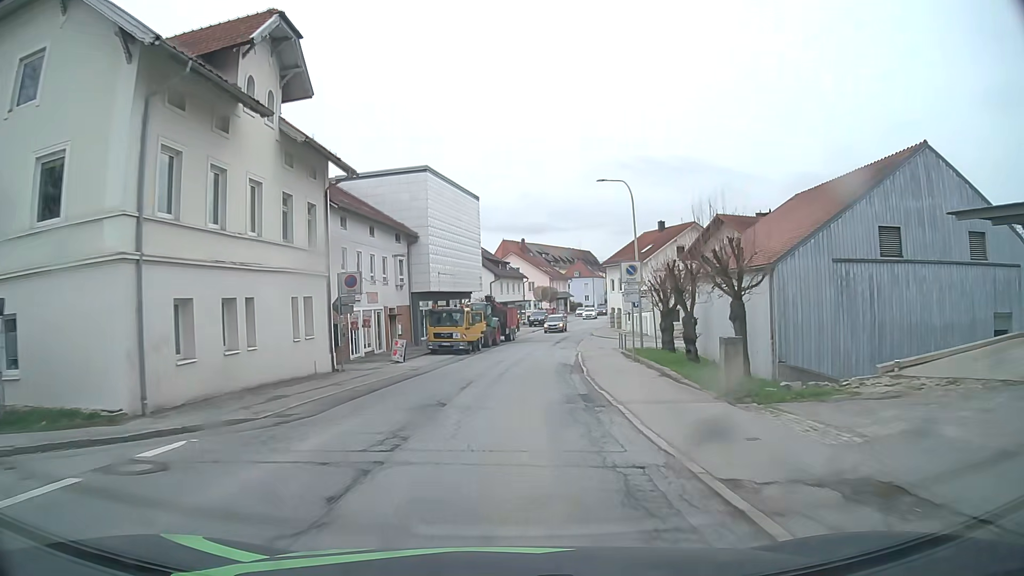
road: secondary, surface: asphalt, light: Day
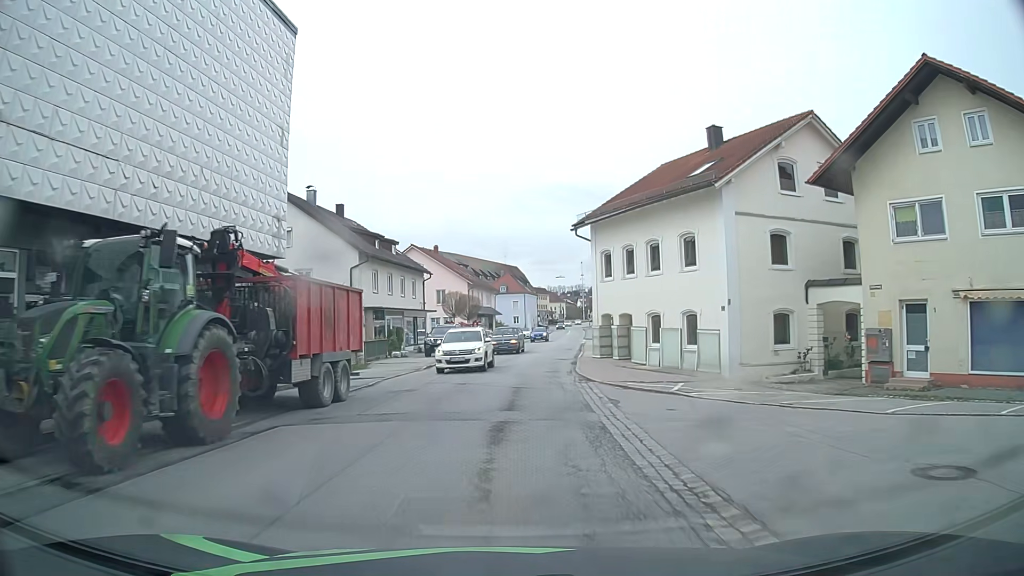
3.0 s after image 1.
(+2.2, +37.7) m; +6°
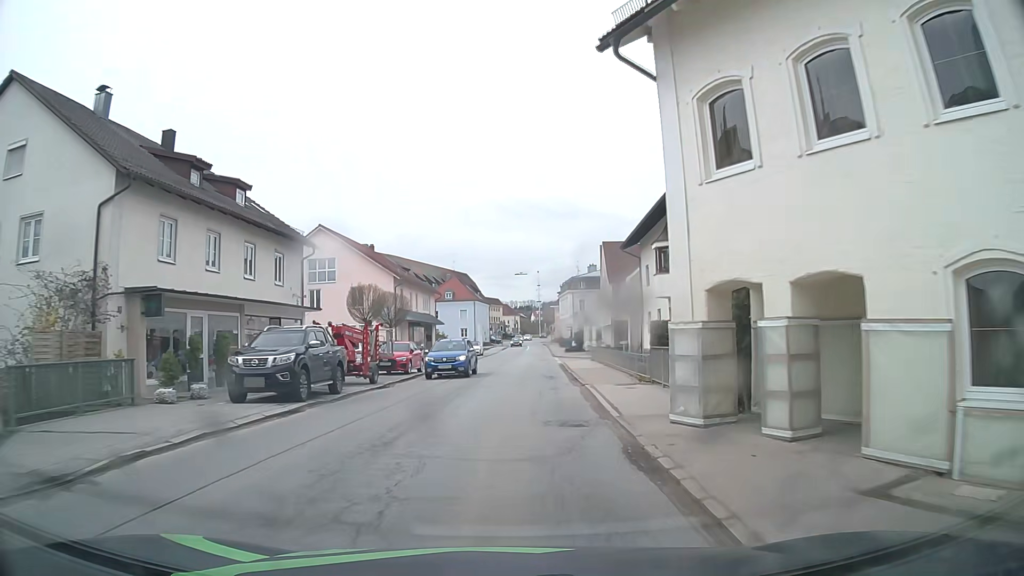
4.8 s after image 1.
(+0.9, +22.0) m; +4°
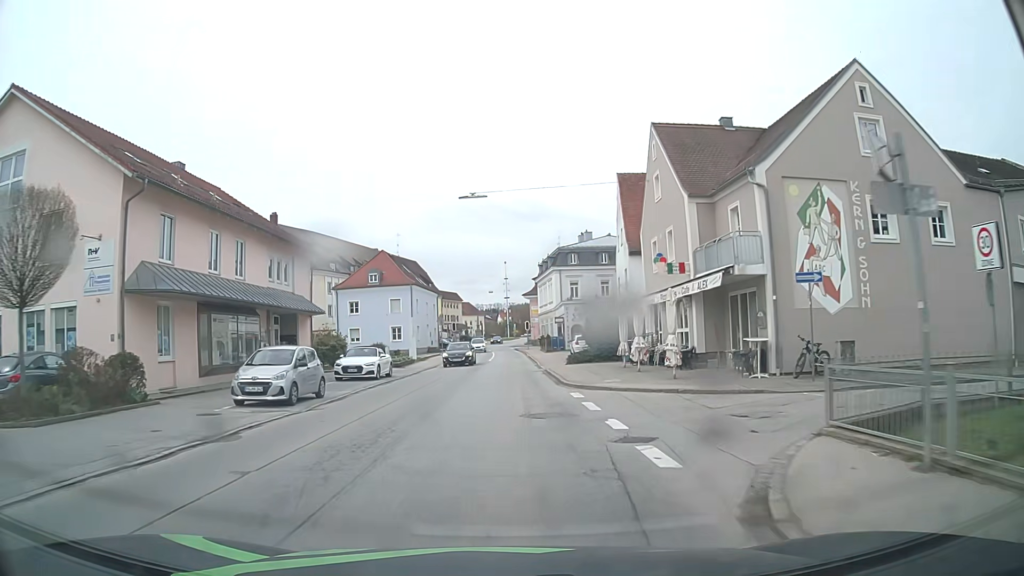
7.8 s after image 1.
(+1.6, +37.2) m; +3°
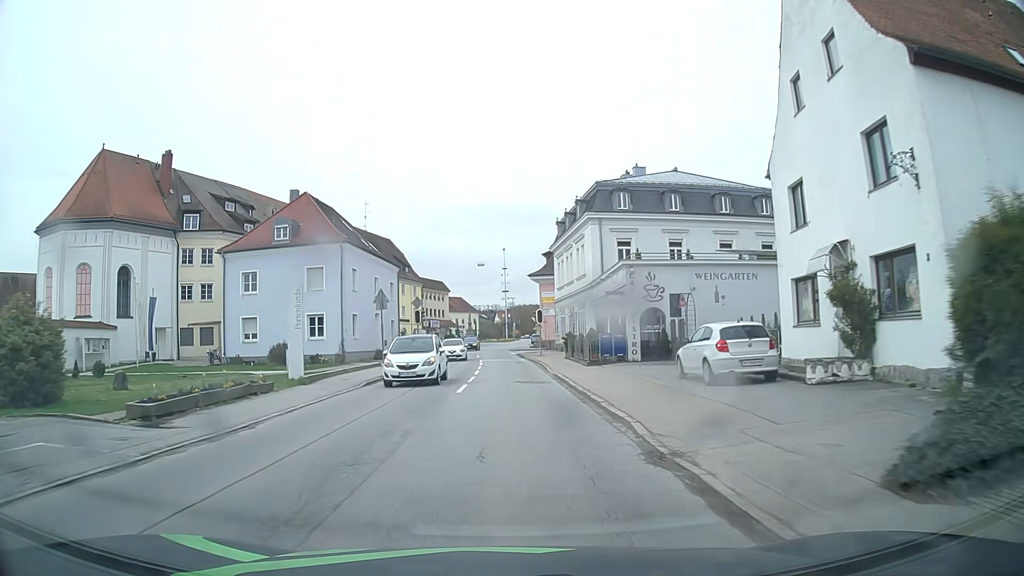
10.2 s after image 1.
(-0.1, +31.3) m; 0°
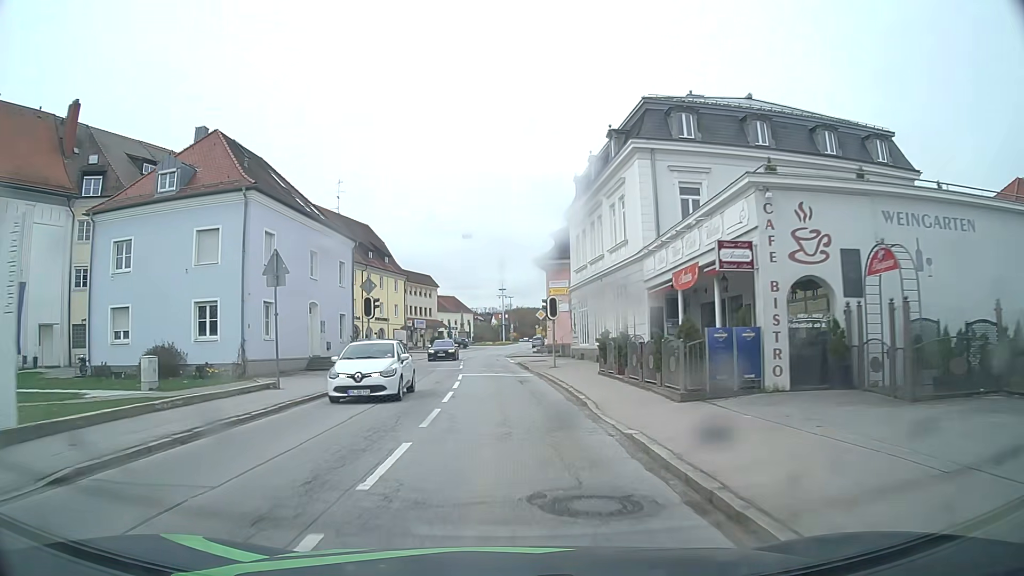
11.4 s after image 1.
(0.0, +15.9) m; 0°
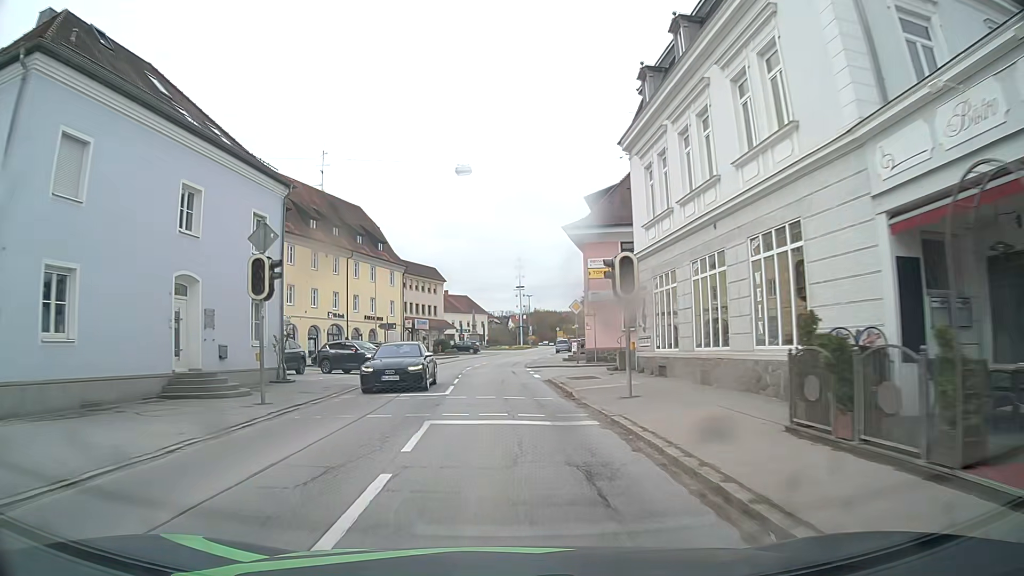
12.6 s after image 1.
(-0.2, +15.6) m; -2°
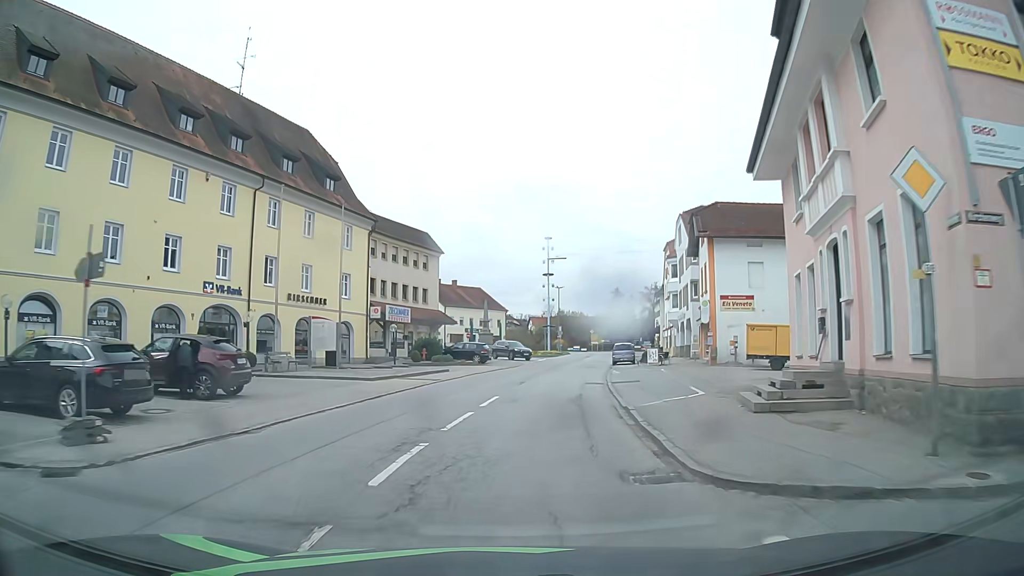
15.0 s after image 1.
(-0.7, +30.2) m; -2°
(0, +10) (+1, +20) (+2, +30) (+4, +40) (+5, +50) (+7, +59) (+9, +69) (+11, +79) (+12, +89) (+14, +99) m
